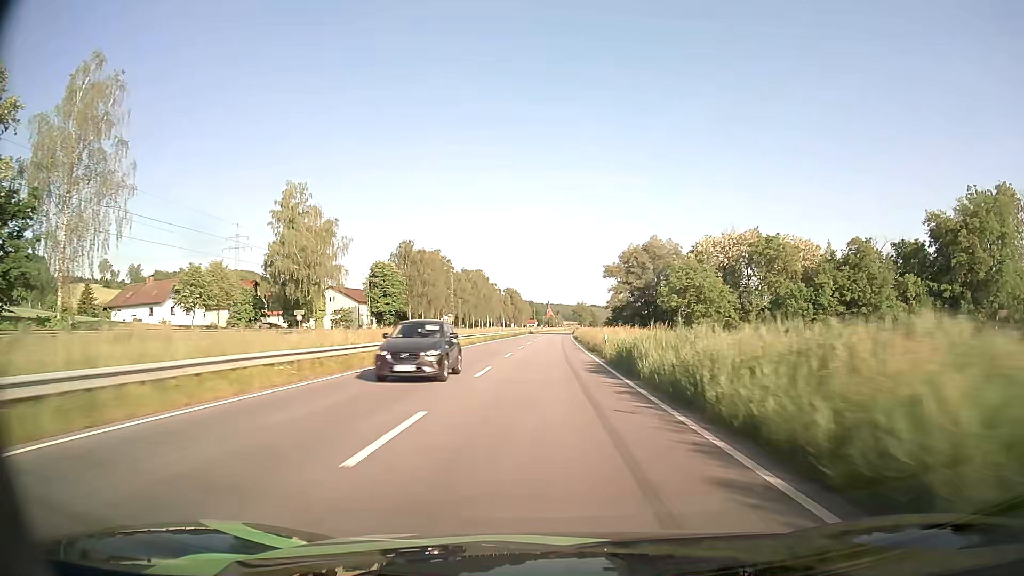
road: primary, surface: asphalt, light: Day
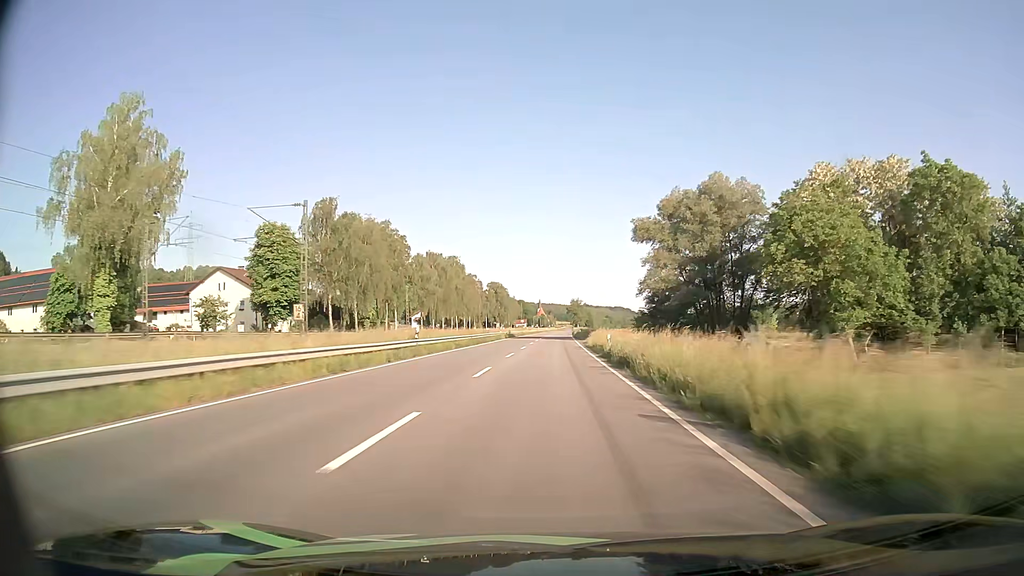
(+0.3, +48.5) m; +1°
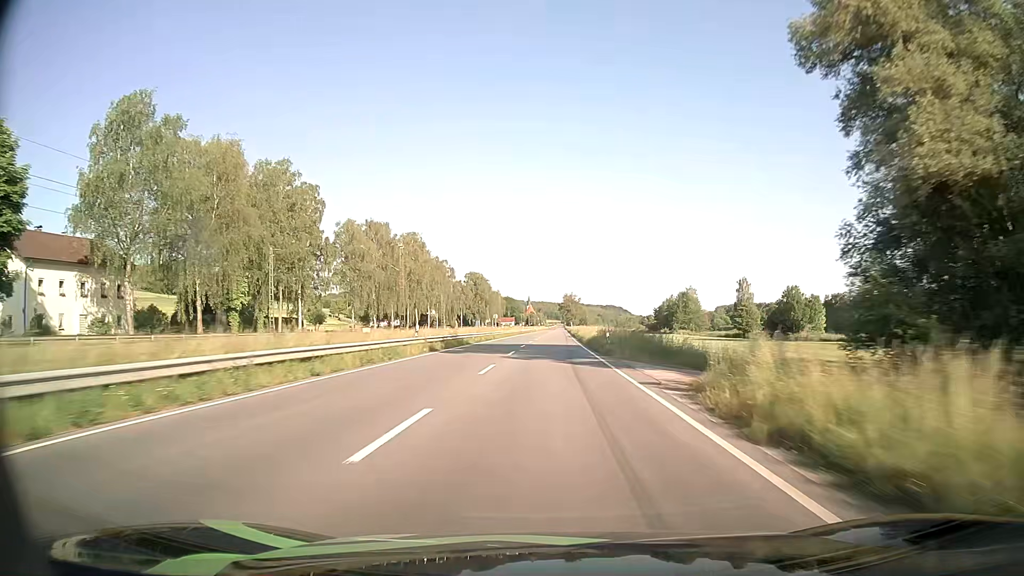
(+0.2, +47.9) m; +1°
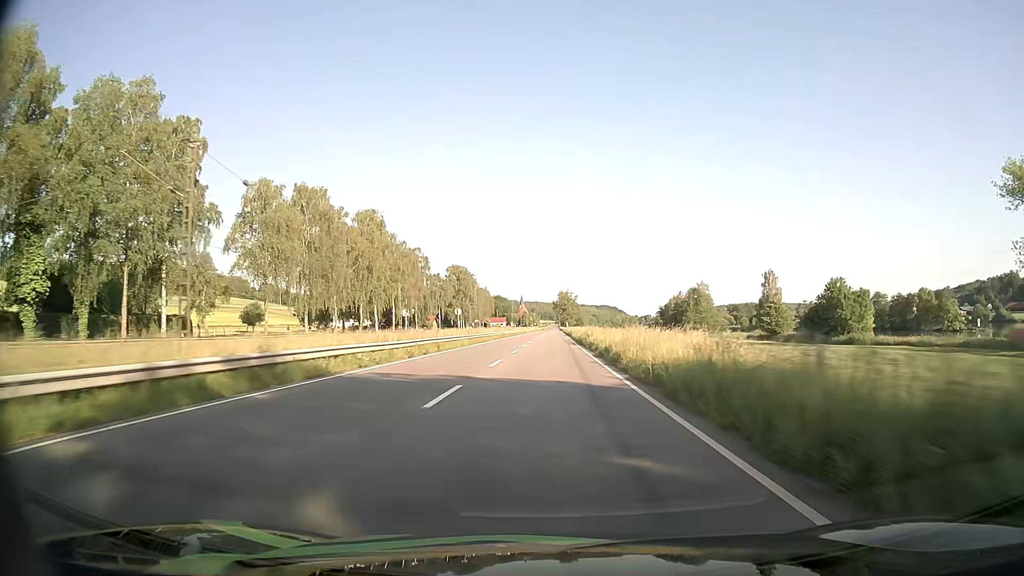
(+0.2, +31.6) m; +1°
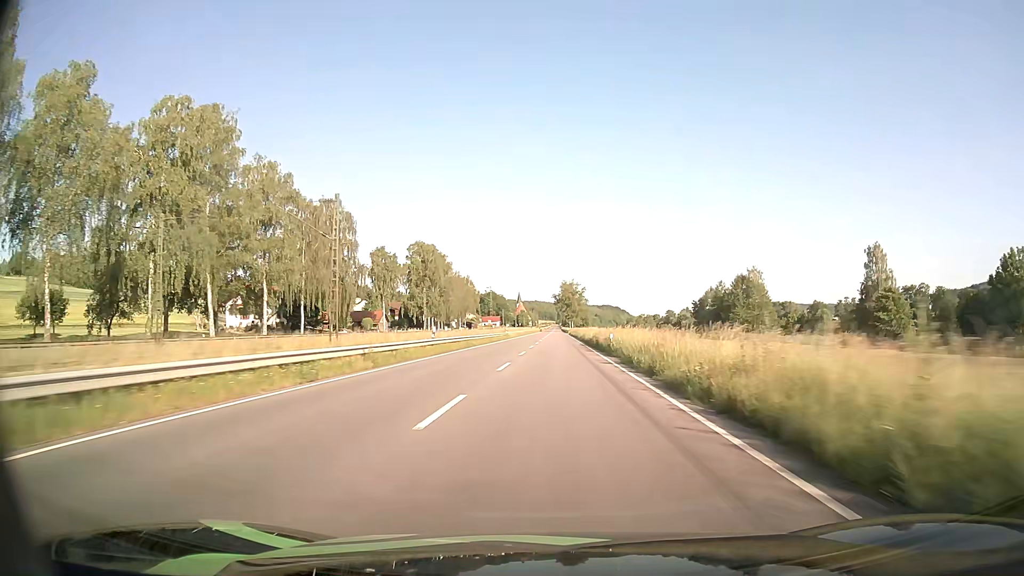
(+0.1, +62.6) m; 0°
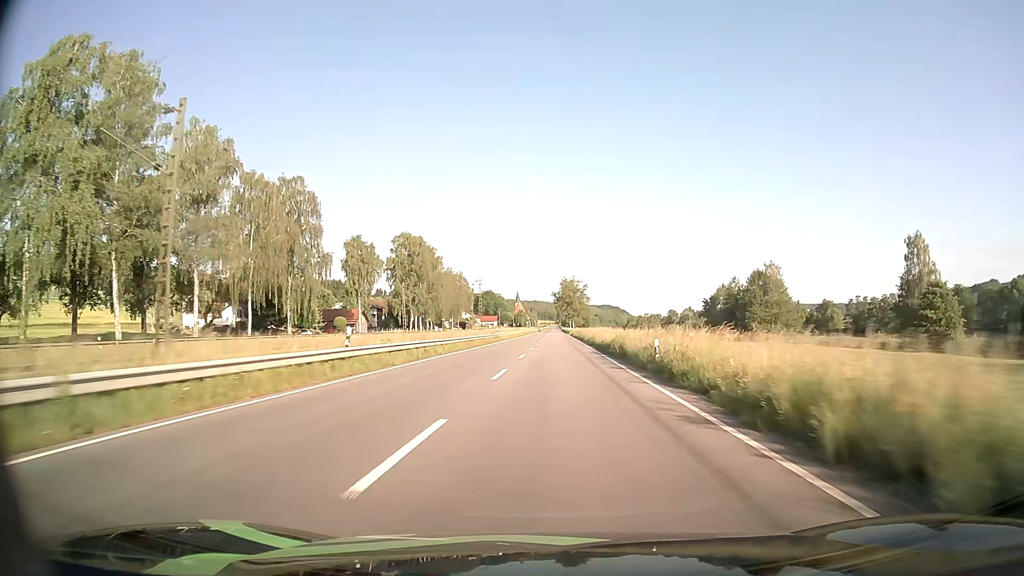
(0.0, +15.6) m; 0°
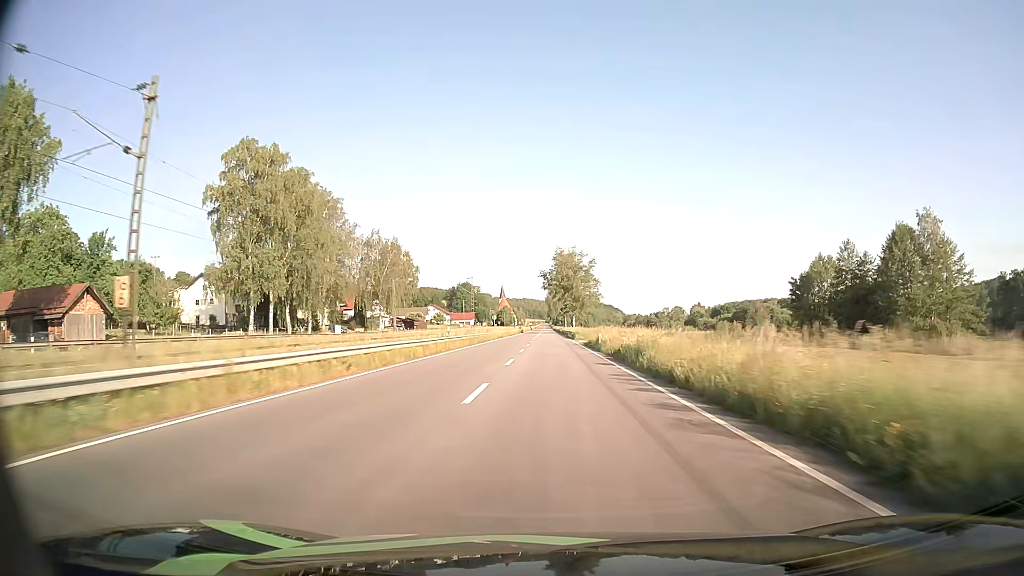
(+0.7, +78.1) m; +1°
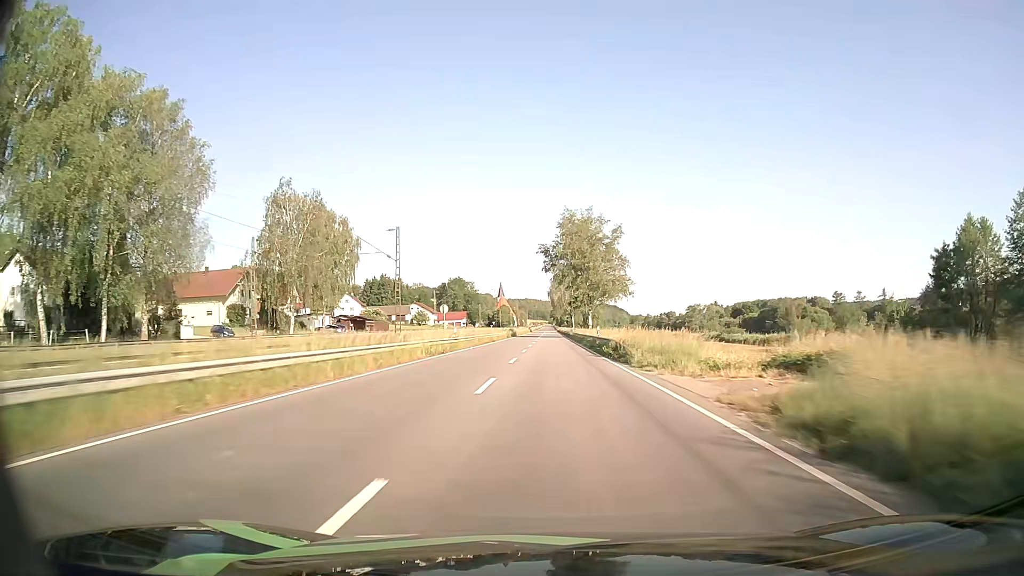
(-0.2, +46.6) m; 0°
(0, +10) (0, +20) (0, +30) (0, +40) (0, +50) (0, +60) (0, +70) (0, +80) (0, +90) (0, +100) m
